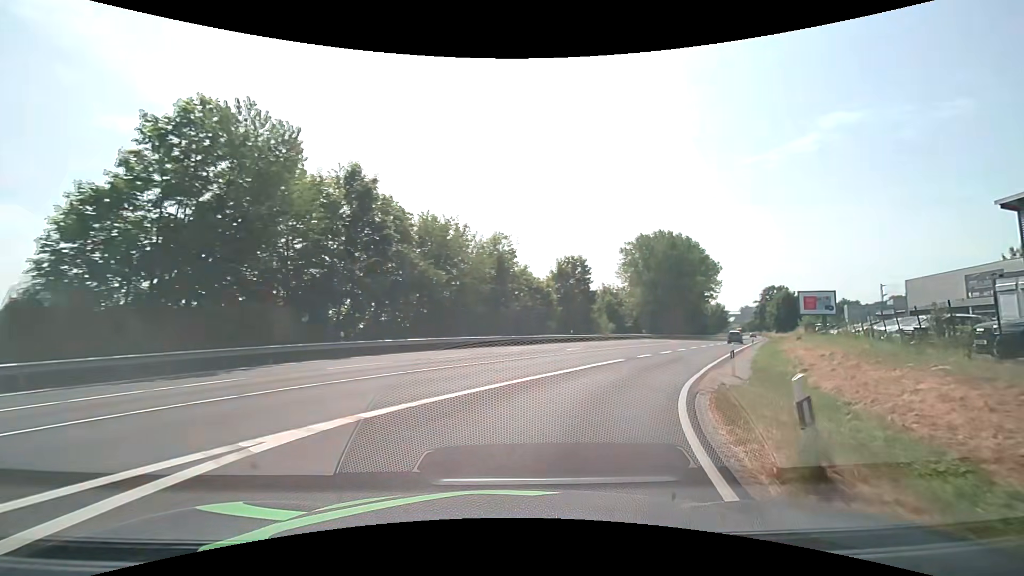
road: unclassified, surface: asphalt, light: Day
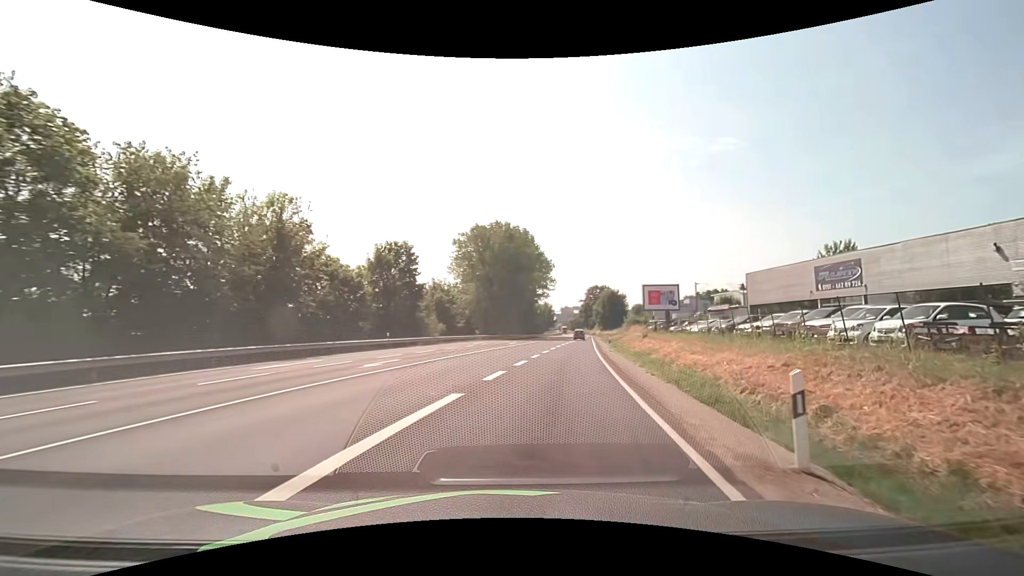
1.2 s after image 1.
(+2.3, +12.5) m; +20°
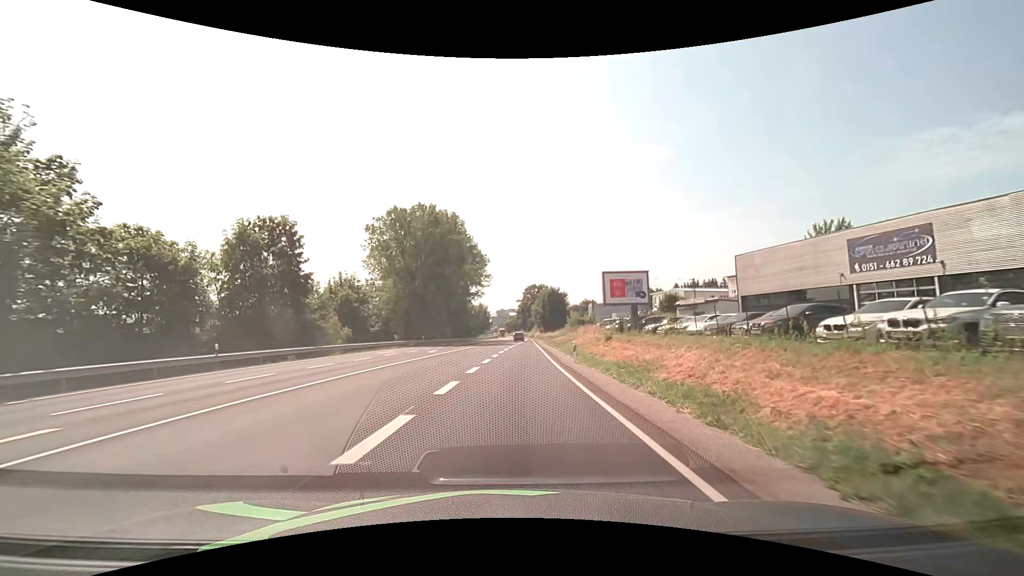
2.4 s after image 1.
(+1.2, +14.3) m; +7°
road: primary
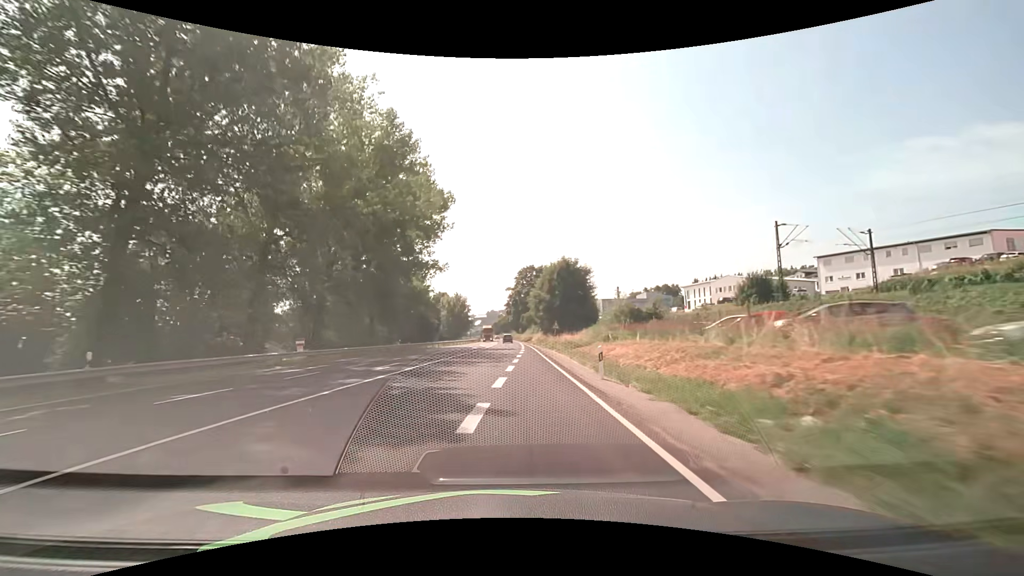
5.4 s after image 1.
(+1.4, +54.3) m; +1°
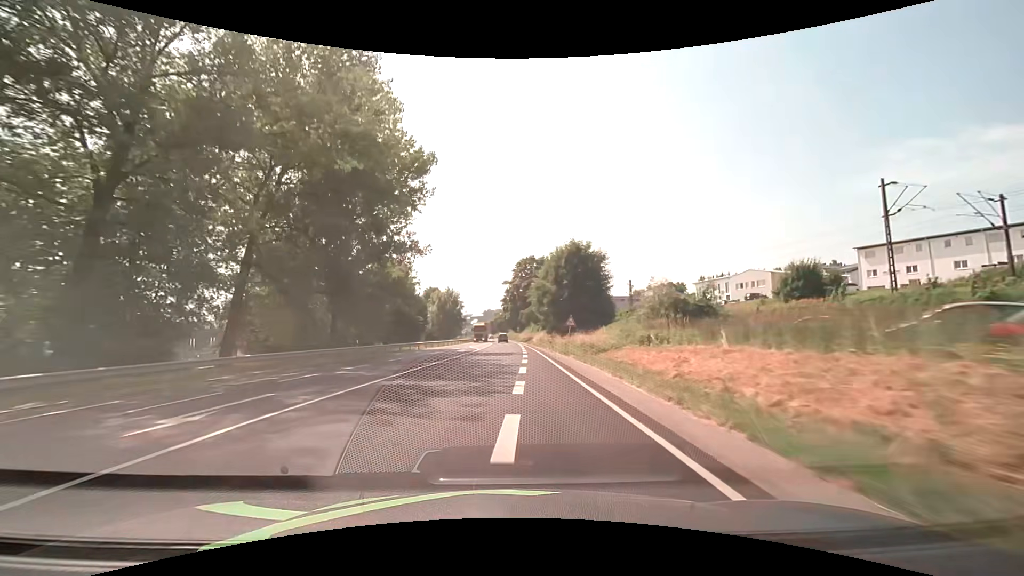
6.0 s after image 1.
(+0.1, +13.9) m; 0°
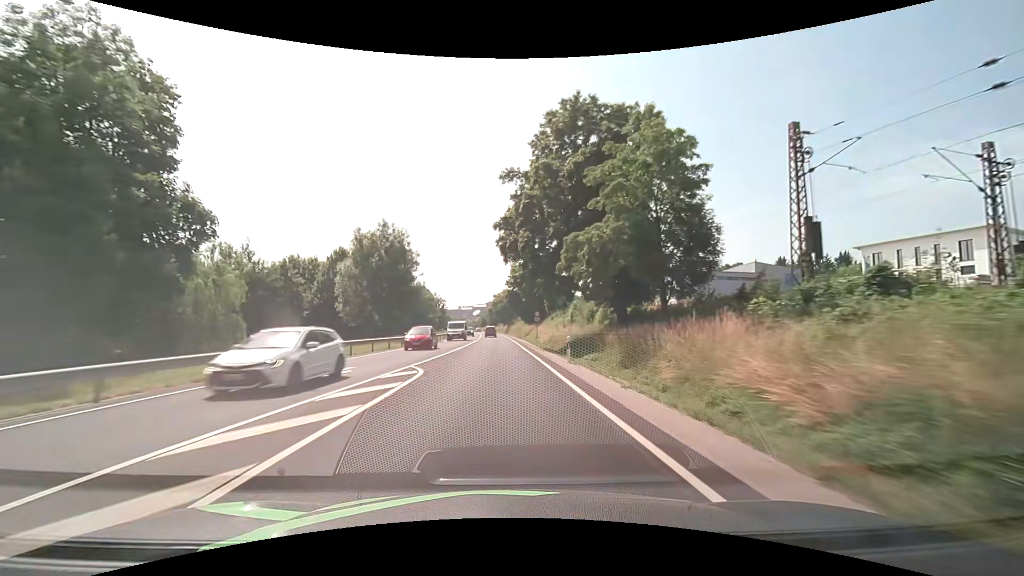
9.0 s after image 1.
(+0.1, +71.4) m; -1°
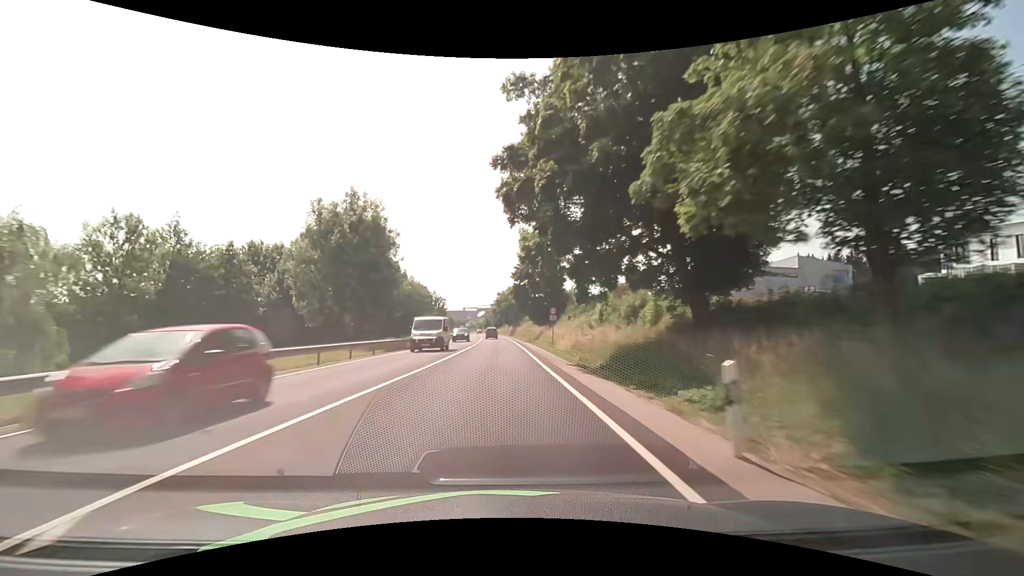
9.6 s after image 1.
(-0.1, +14.0) m; -1°
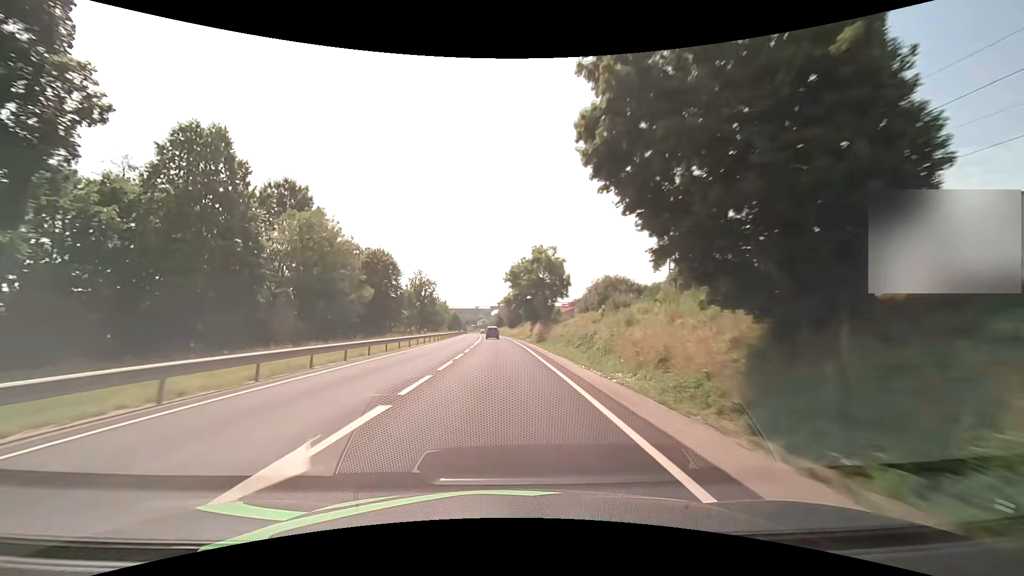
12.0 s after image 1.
(-1.0, +55.5) m; -2°
(0, +10) (0, +20) (0, +30) (0, +40) (-1, +50) (-1, +60) (-1, +70) (-2, +80) (-2, +90) (-3, +100) m
